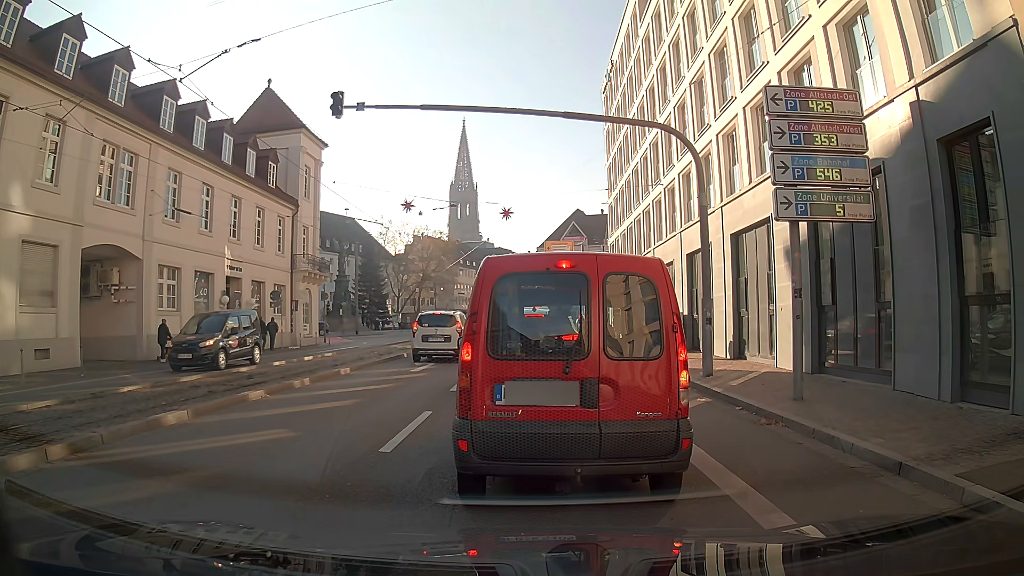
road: primary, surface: asphalt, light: Day
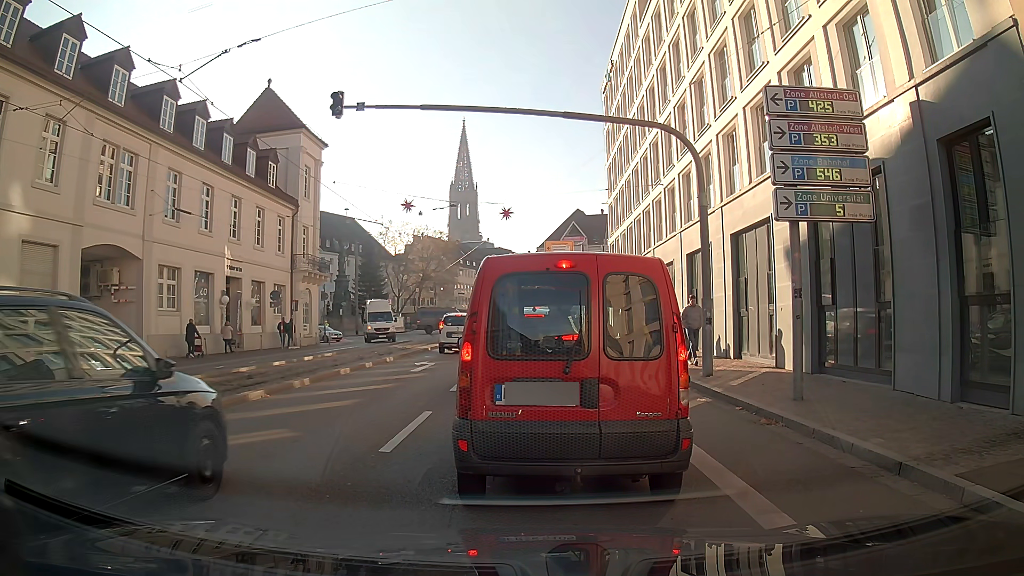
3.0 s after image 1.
(0.0, 0.0) m; 0°
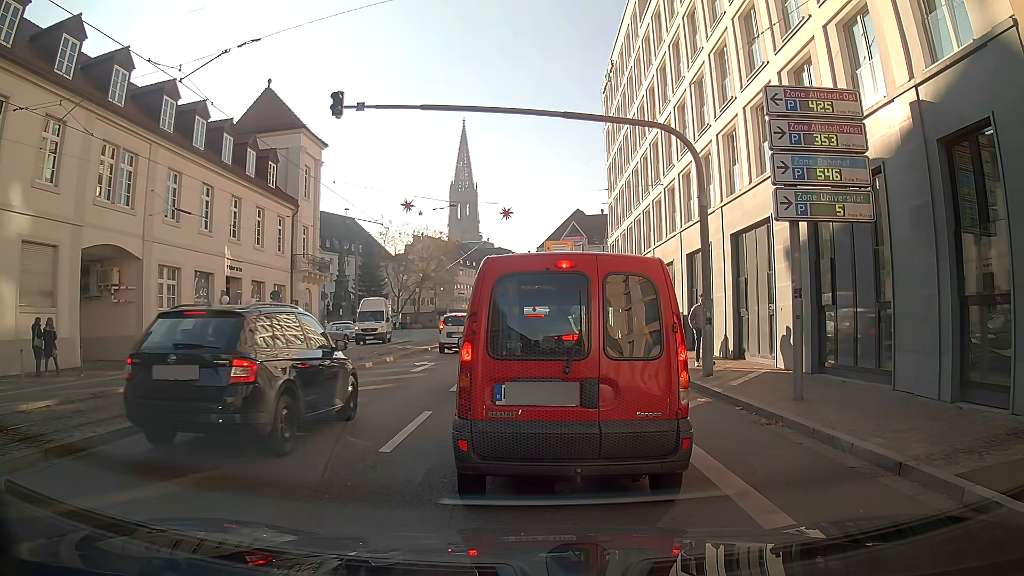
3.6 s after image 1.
(0.0, 0.0) m; 0°
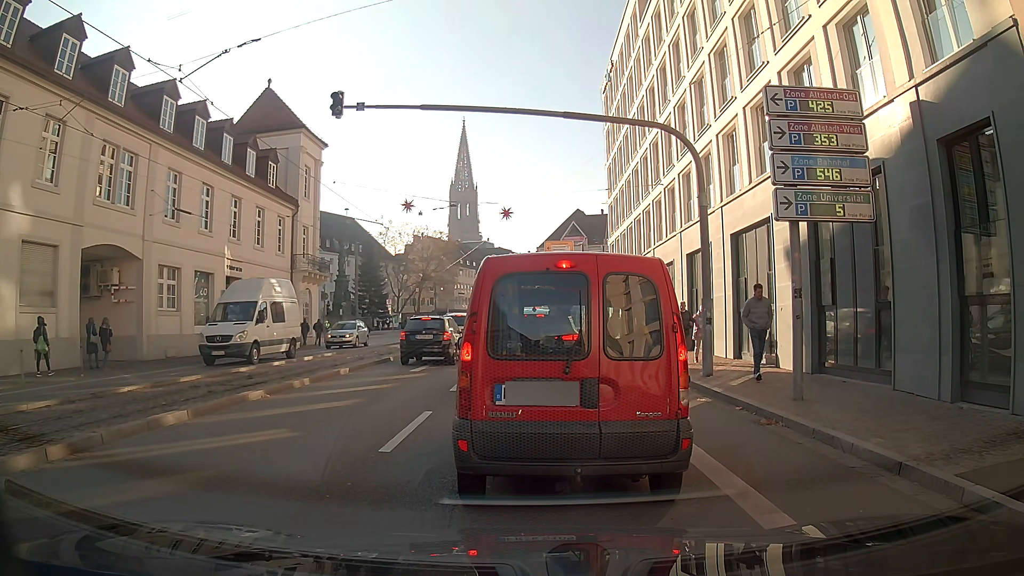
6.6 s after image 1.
(0.0, 0.0) m; 0°
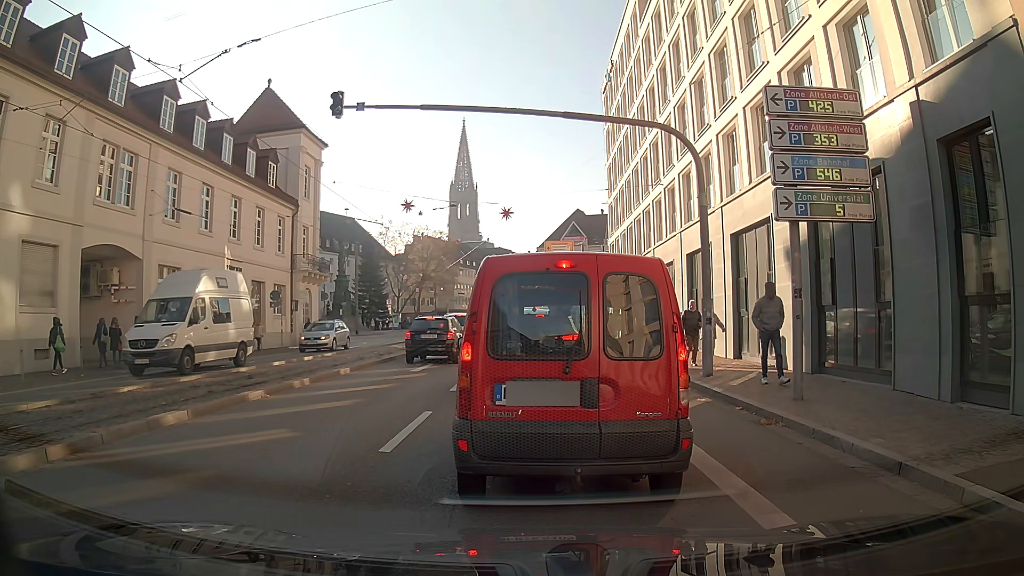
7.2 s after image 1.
(0.0, 0.0) m; 0°
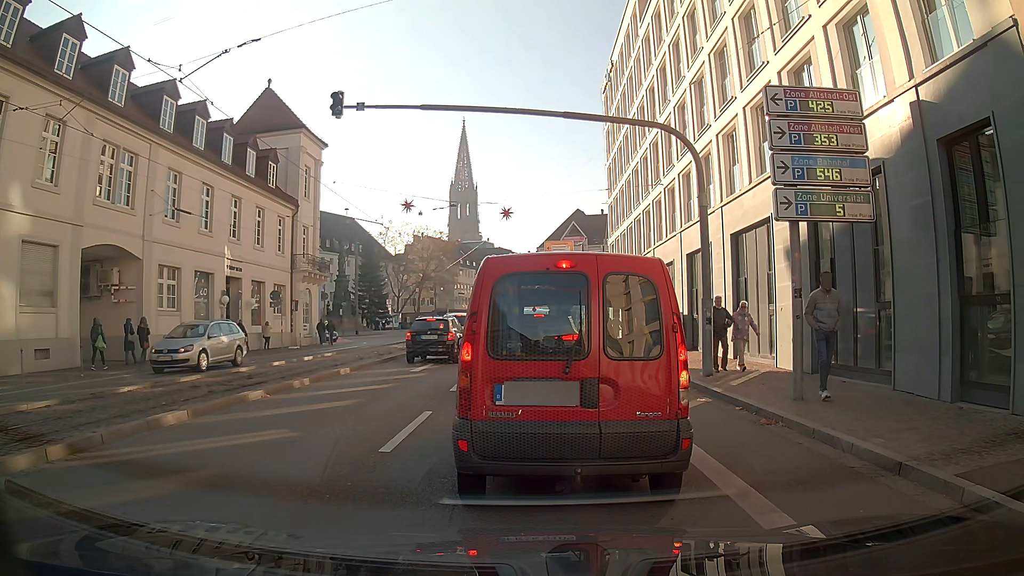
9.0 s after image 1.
(0.0, 0.0) m; 0°
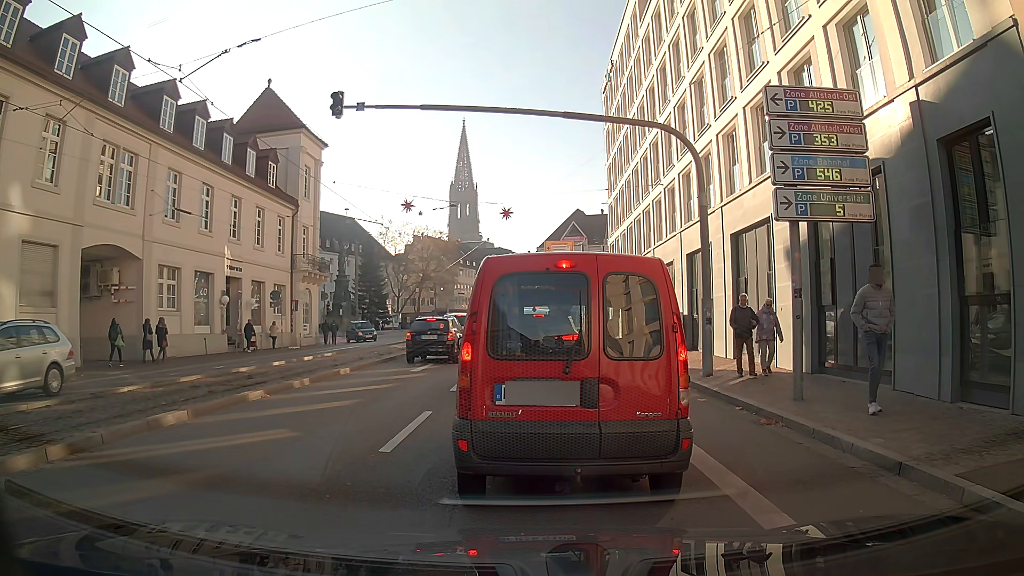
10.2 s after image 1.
(0.0, 0.0) m; 0°
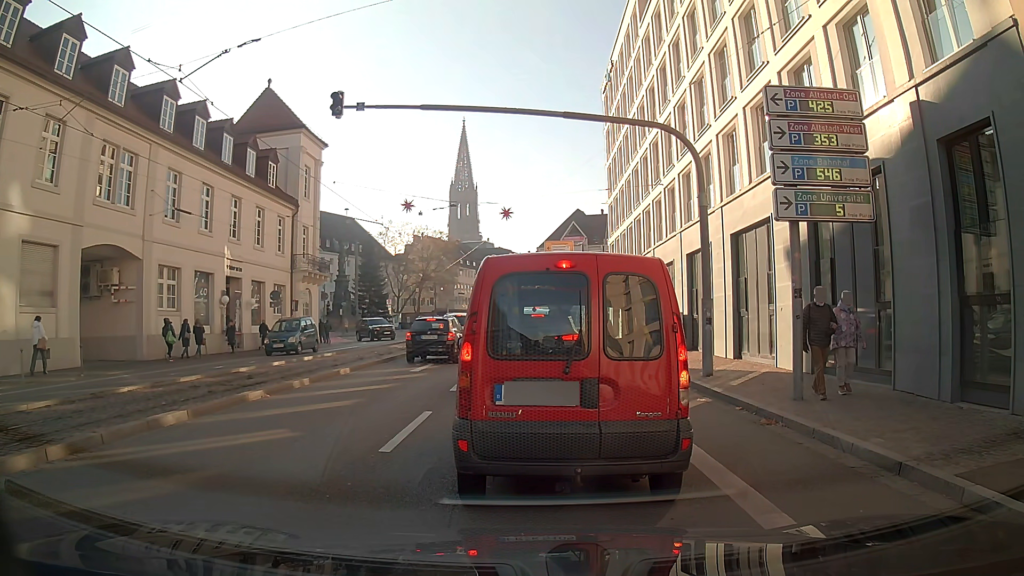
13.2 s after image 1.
(0.0, 0.0) m; 0°
